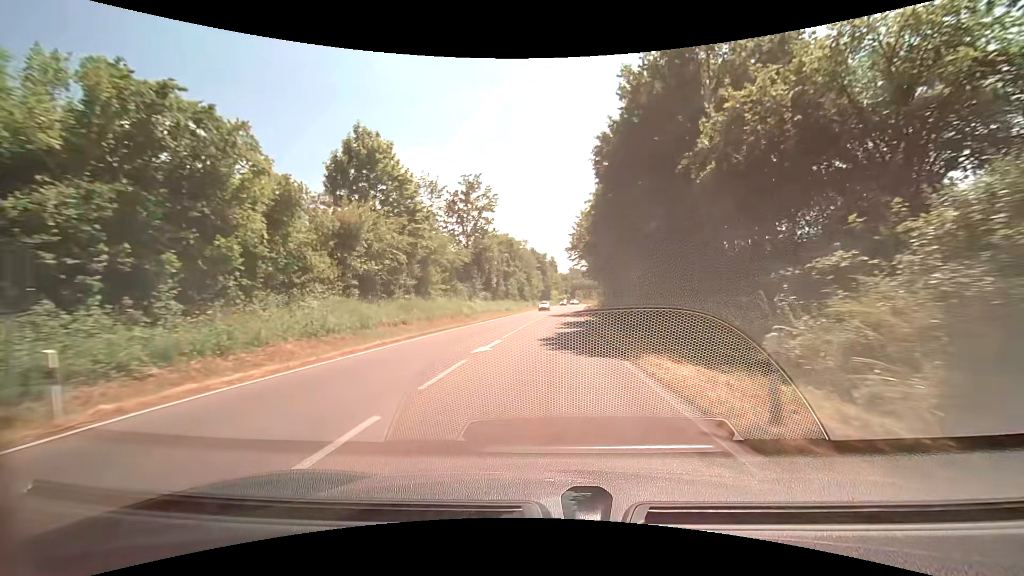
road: primary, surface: asphalt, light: Day
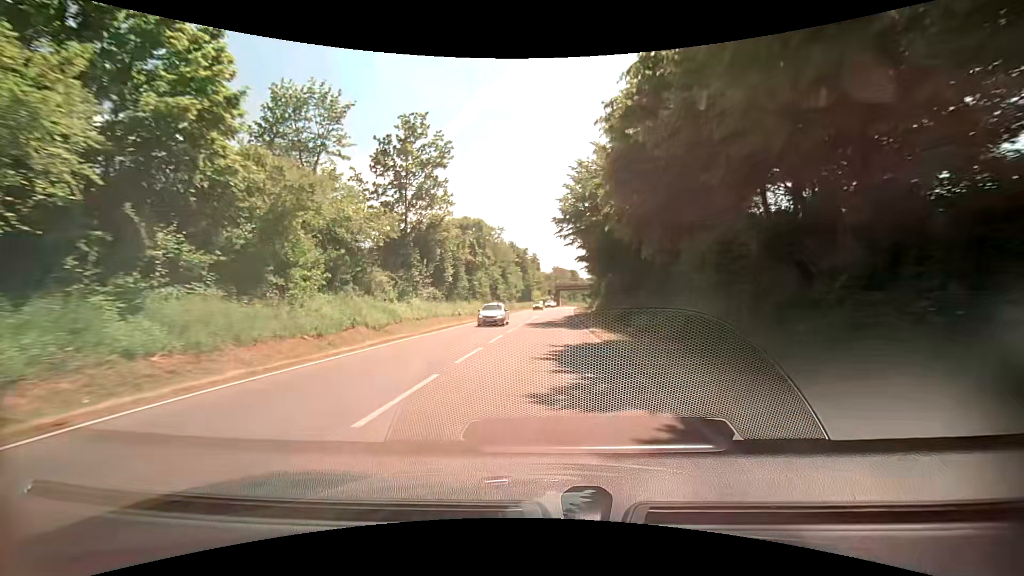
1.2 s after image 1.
(+0.3, +21.2) m; +2°
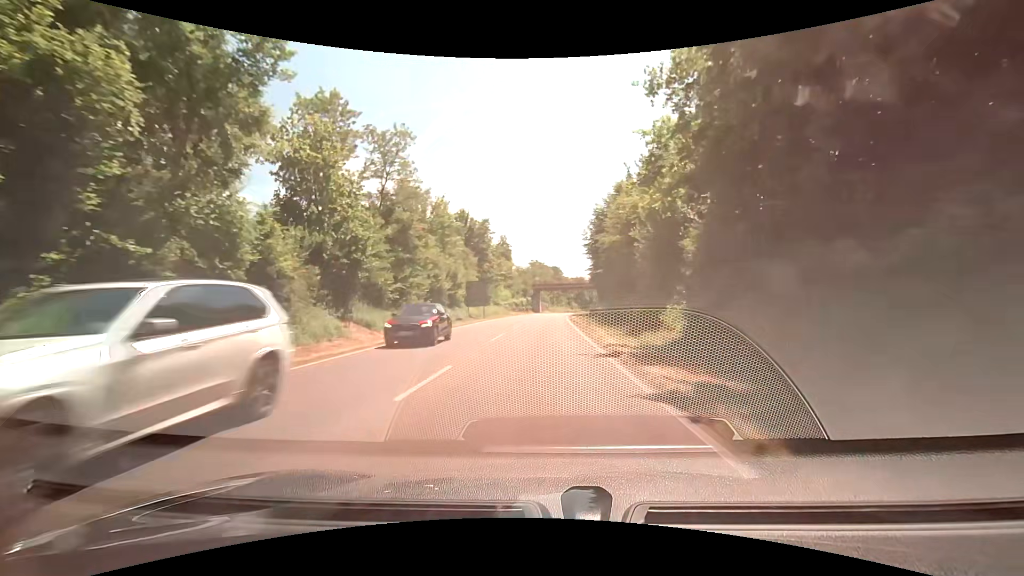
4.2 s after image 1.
(+1.5, +53.3) m; +3°
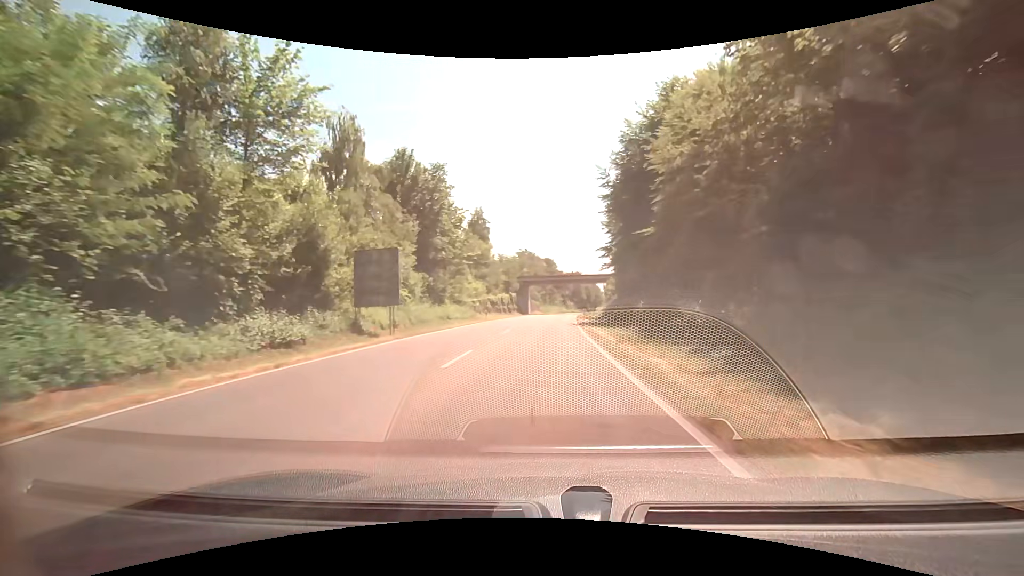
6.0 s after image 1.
(+0.2, +32.8) m; +1°
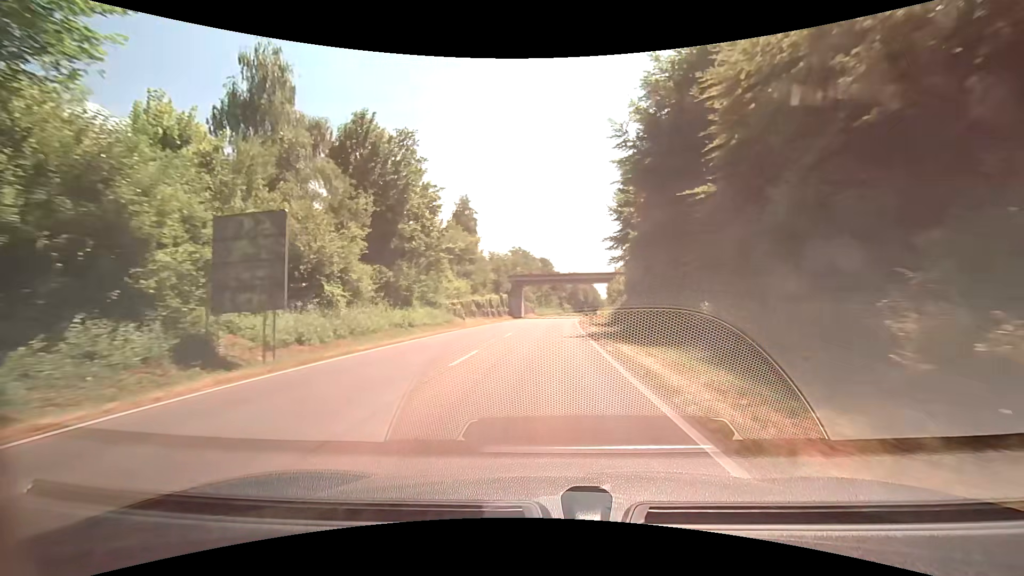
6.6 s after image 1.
(0.0, +11.1) m; 0°
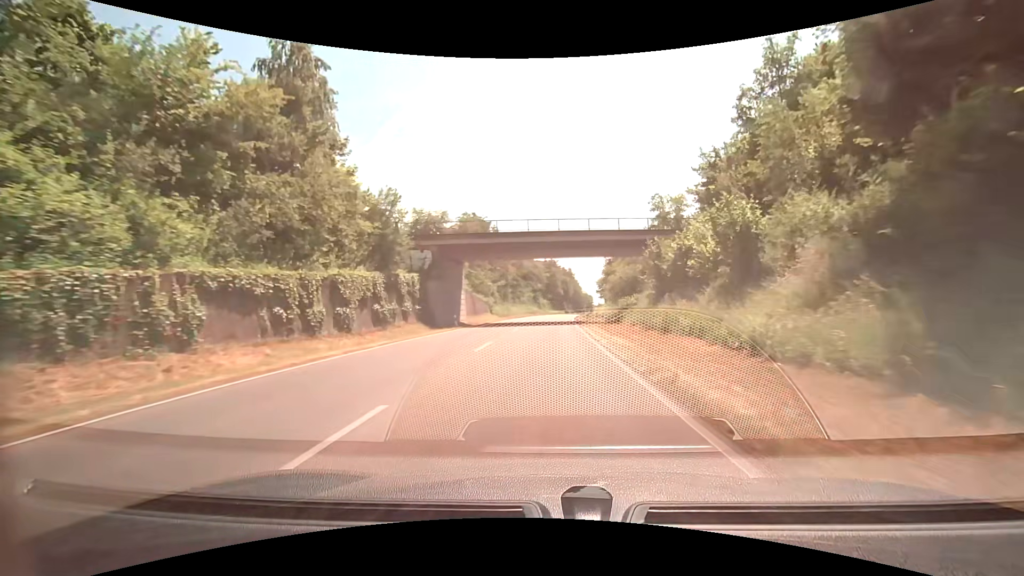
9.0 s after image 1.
(+1.1, +44.9) m; +3°
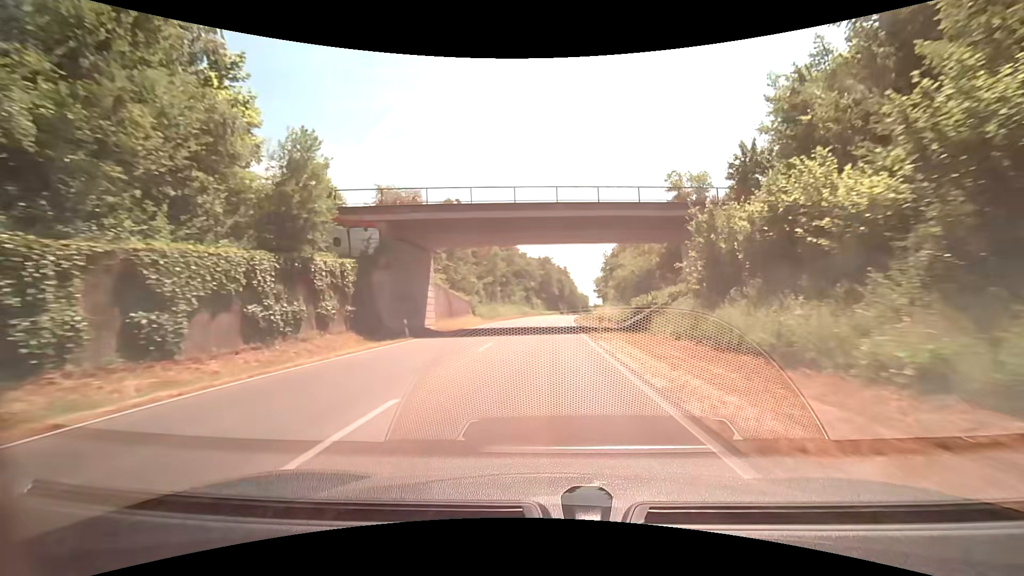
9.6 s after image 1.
(+0.1, +11.4) m; +1°
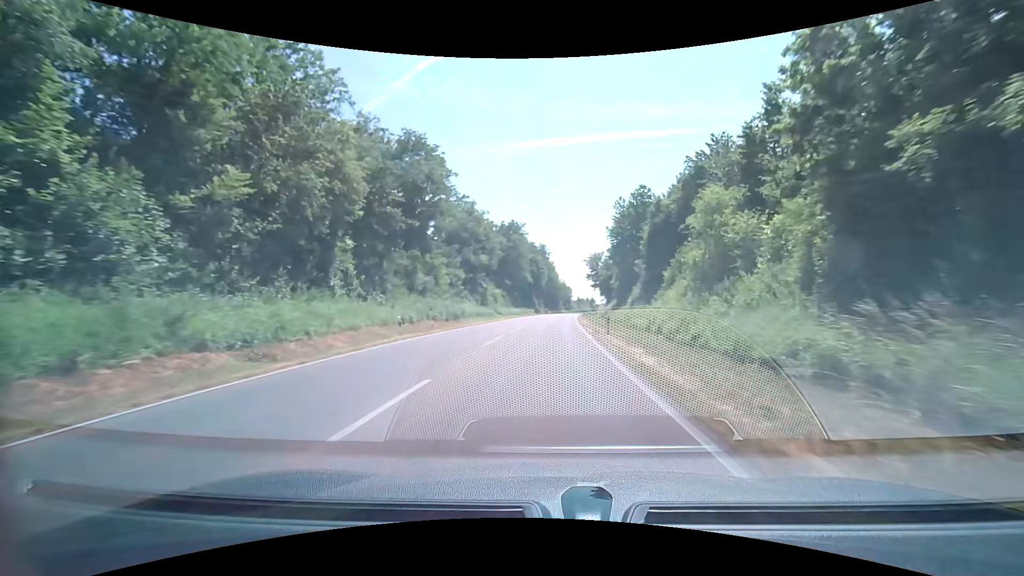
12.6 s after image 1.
(+1.0, +58.6) m; +3°
(0, +10) (0, +20) (0, +30) (+1, +40) (+1, +50) (+2, +60) (+3, +70) (+4, +80) (+4, +90) (+5, +100) m
